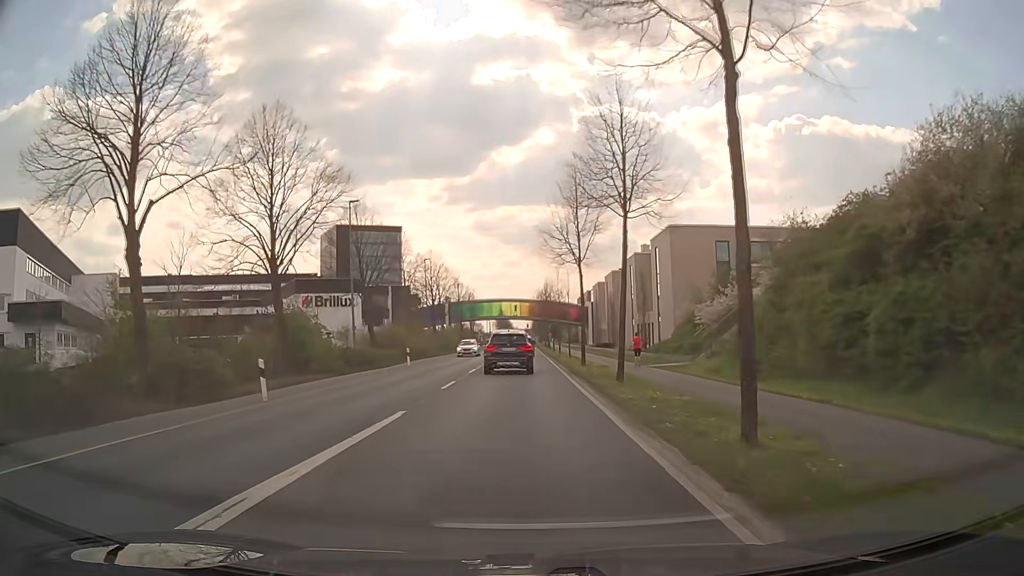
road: secondary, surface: asphalt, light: Day
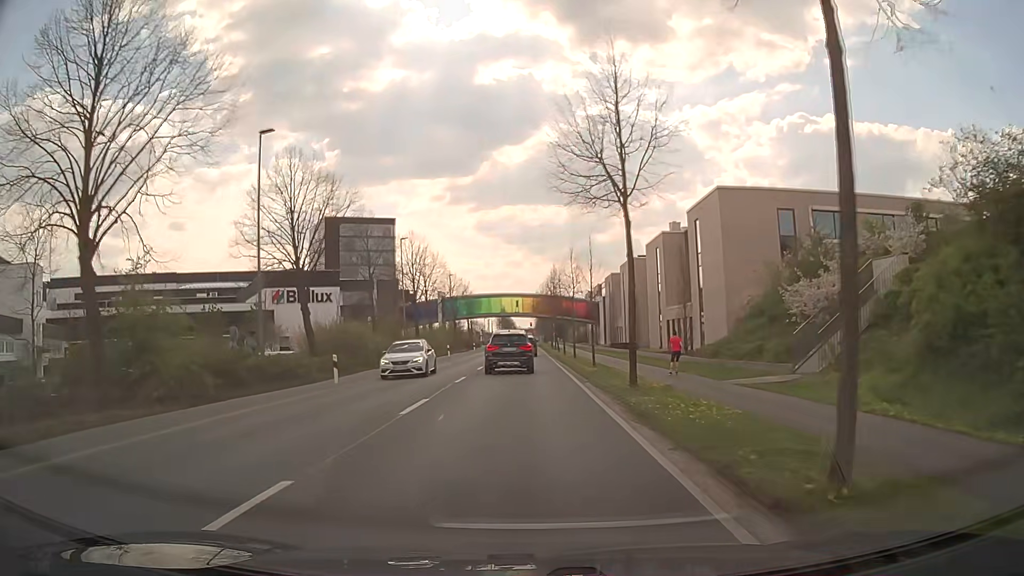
(0.0, +15.1) m; -1°
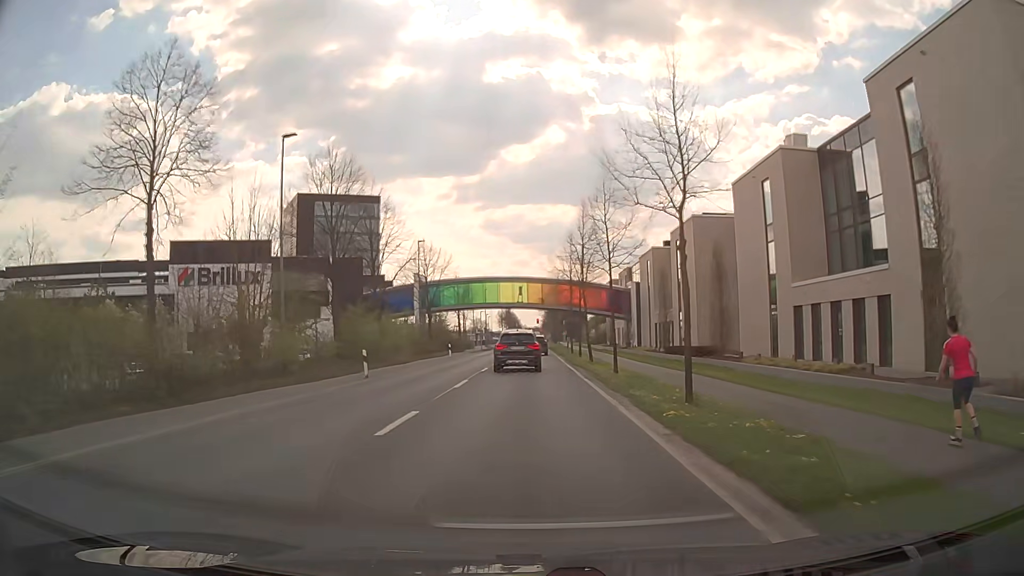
(0.0, +30.1) m; 0°
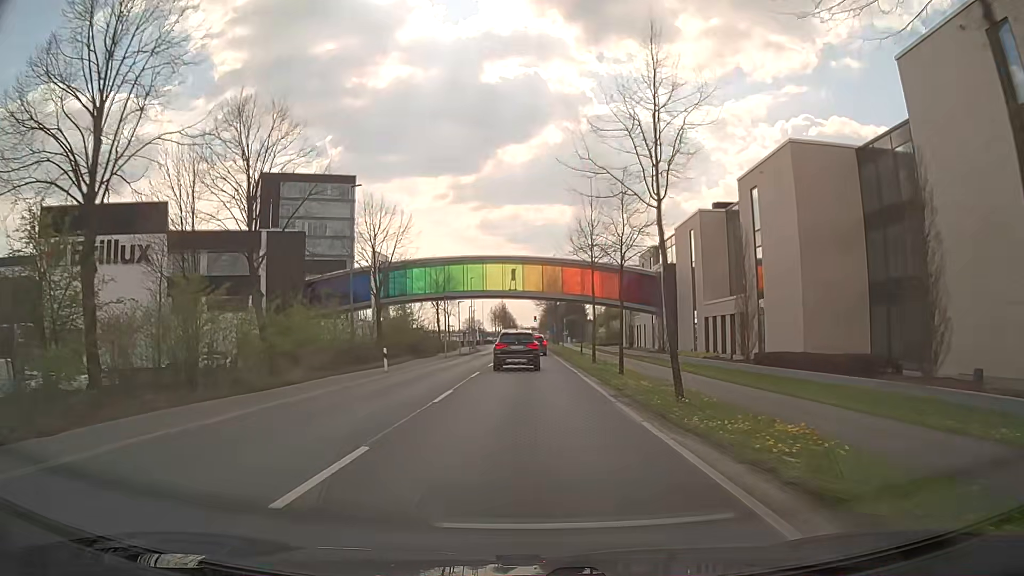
(+0.1, +22.3) m; 0°
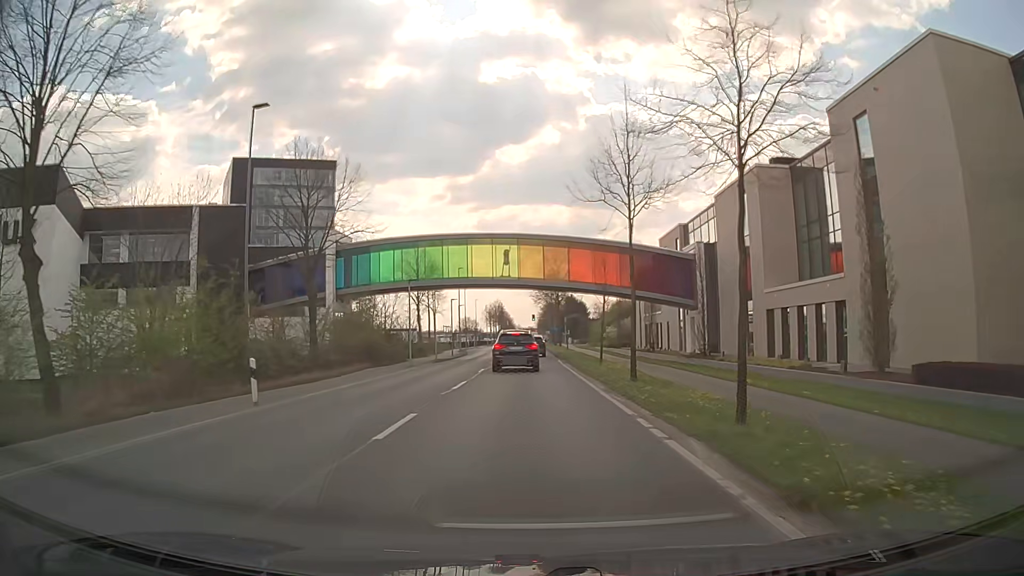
(0.0, +14.3) m; +1°
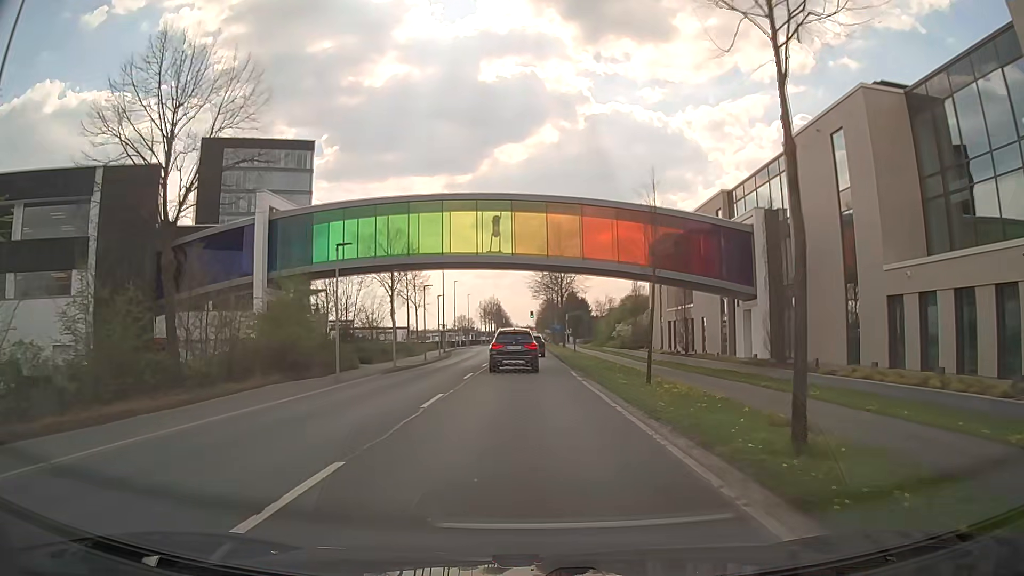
(-0.1, +13.8) m; 0°
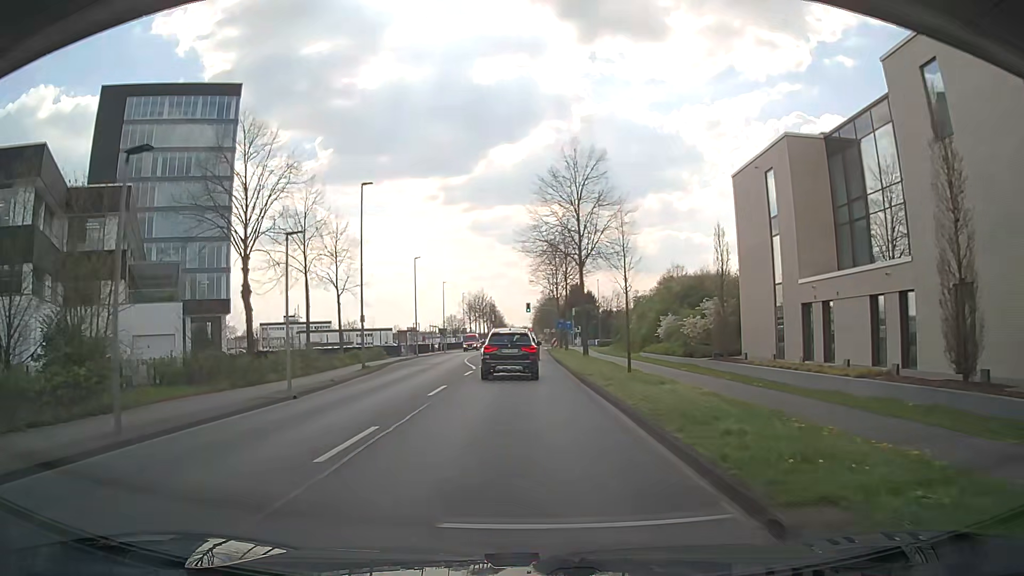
(+0.2, +32.9) m; 0°
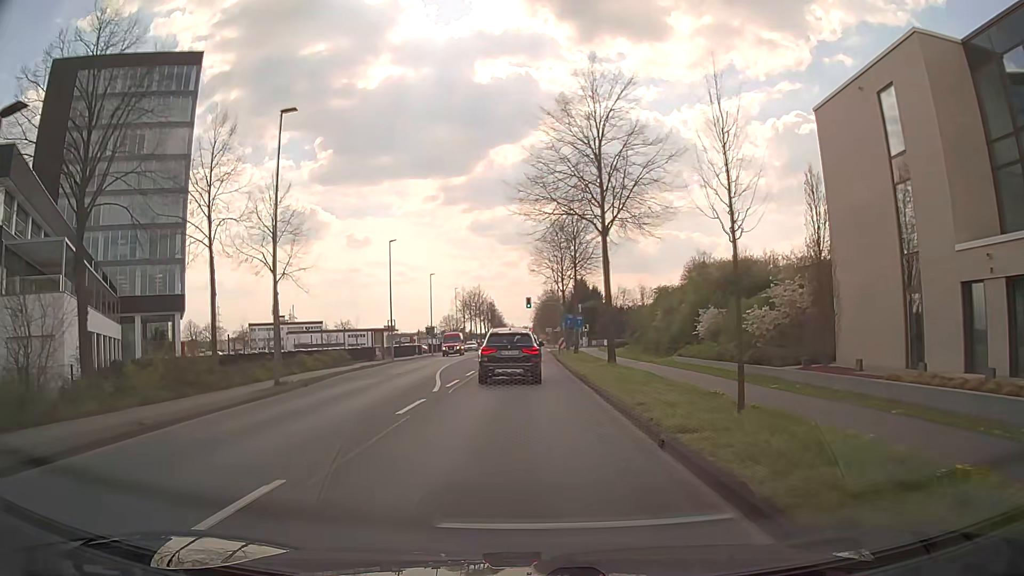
(-0.1, +13.1) m; 0°
(0, +10) (0, +20) (0, +30) (0, +40) (0, +50) (0, +60) (+1, +70) (+1, +80) (+1, +90) (+1, +100) m
